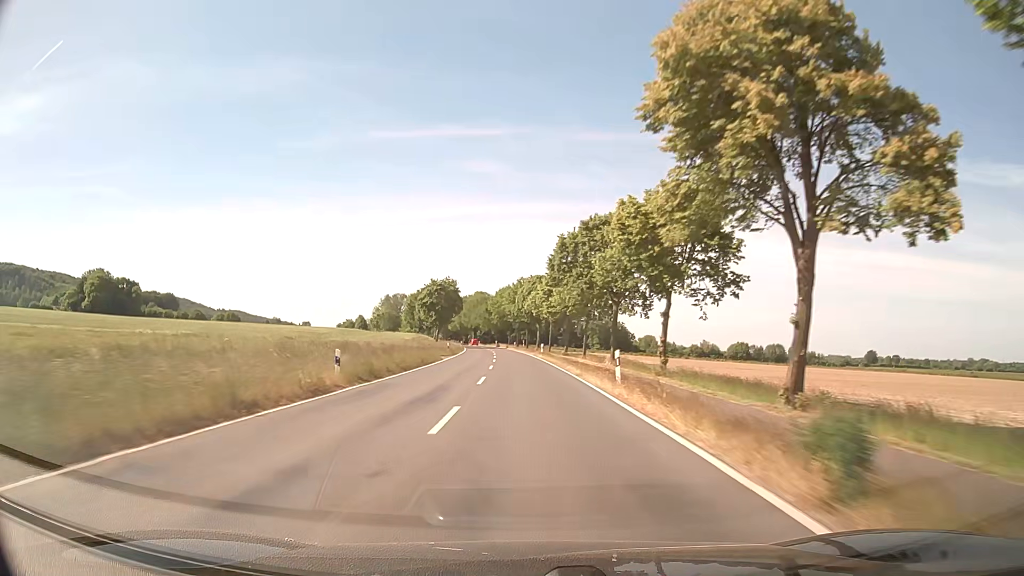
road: secondary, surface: asphalt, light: Day
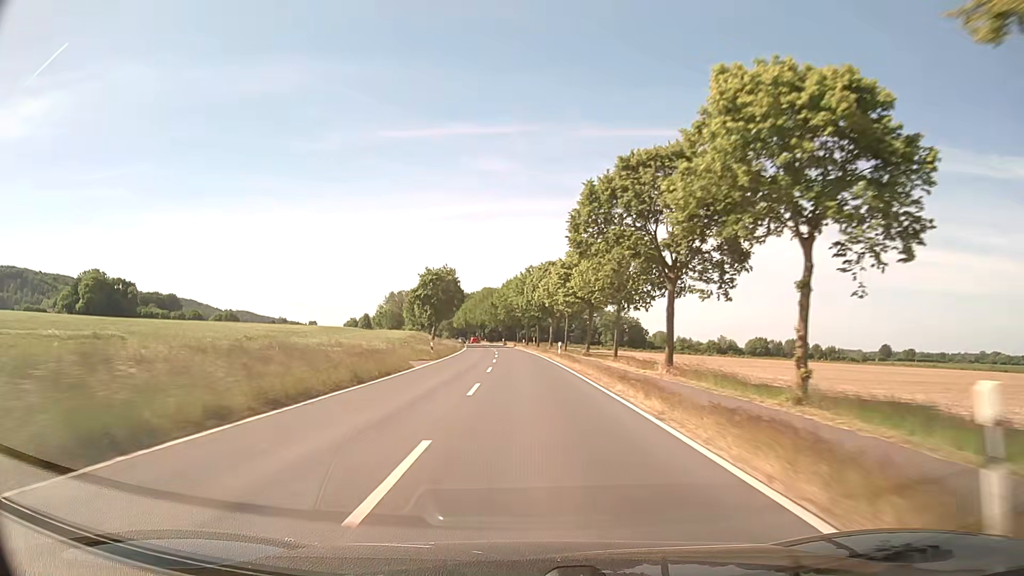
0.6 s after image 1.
(-0.1, +15.7) m; -1°
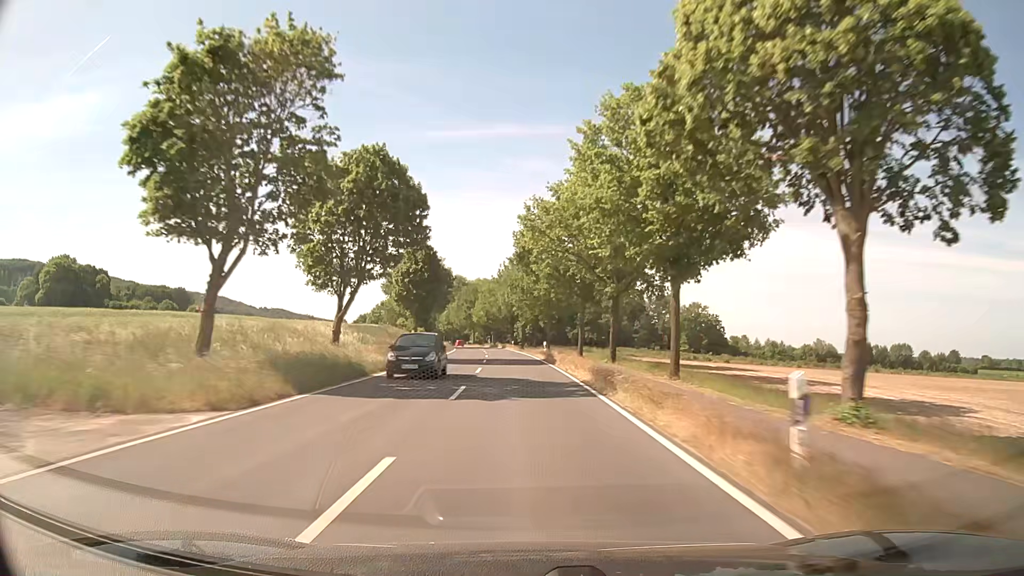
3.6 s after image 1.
(-2.5, +78.6) m; -4°
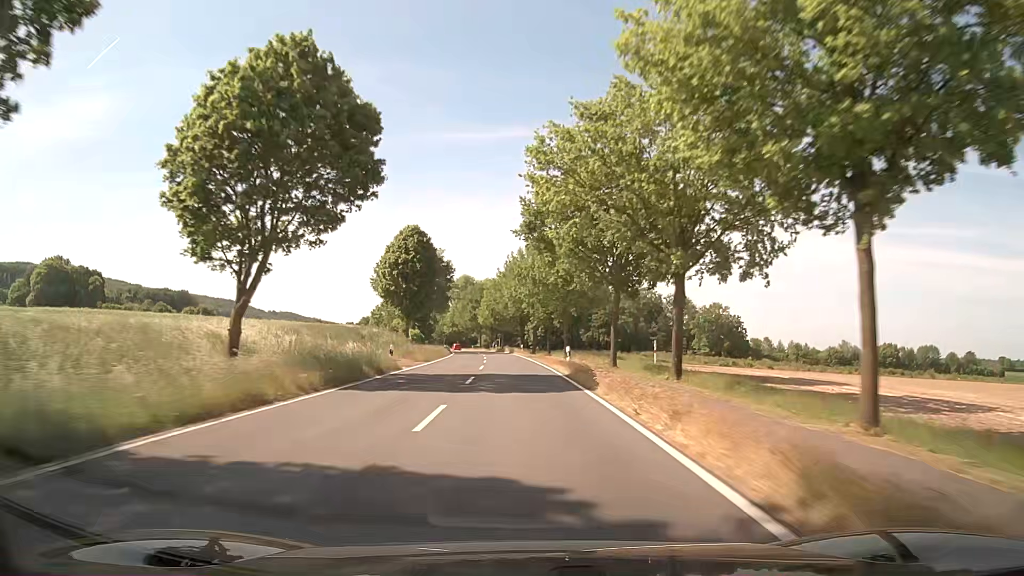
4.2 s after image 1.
(-0.1, +15.8) m; -1°
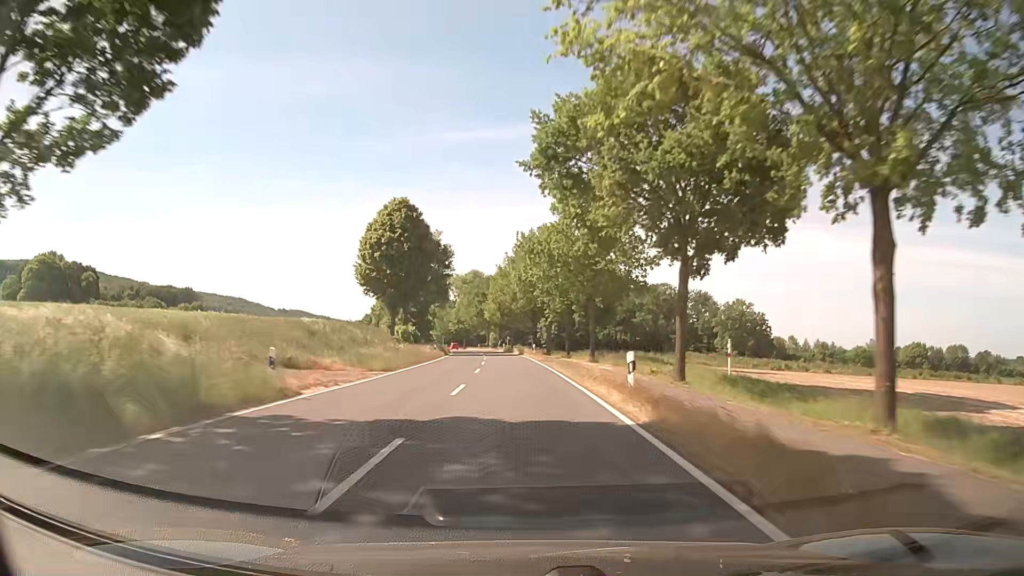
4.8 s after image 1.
(-0.1, +15.8) m; -1°
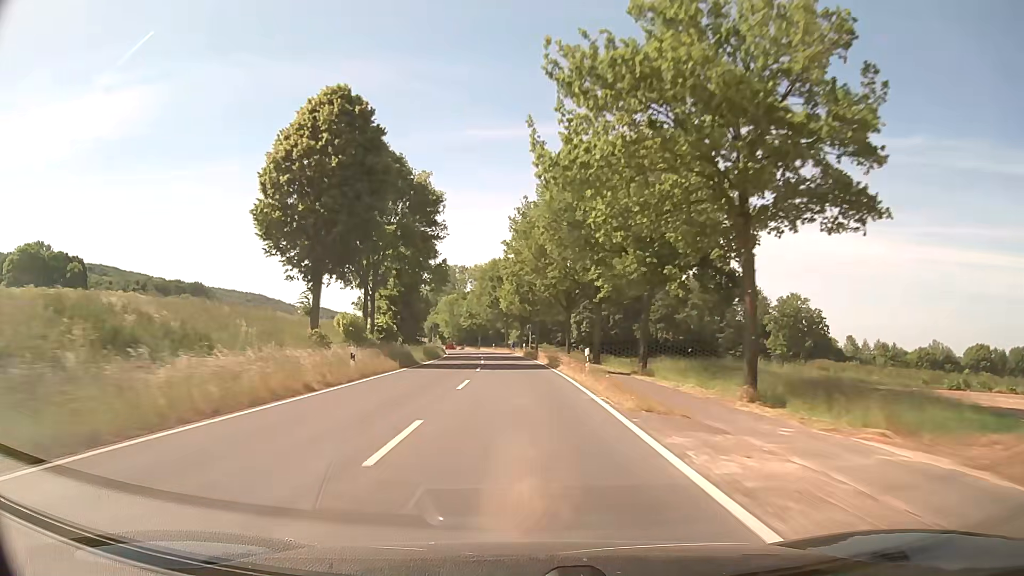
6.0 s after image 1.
(-0.5, +31.6) m; -2°
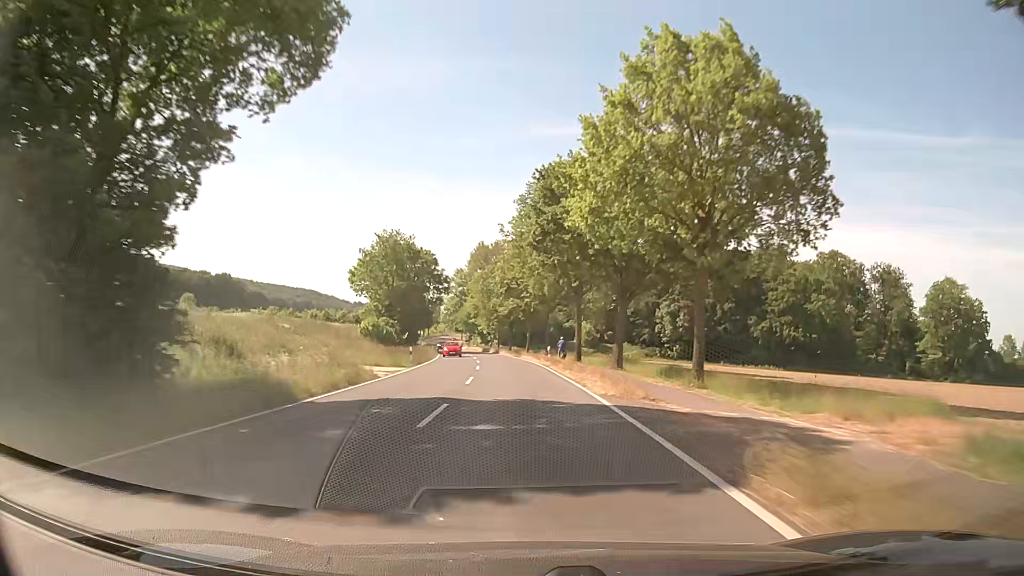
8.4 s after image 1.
(-2.7, +63.3) m; -5°
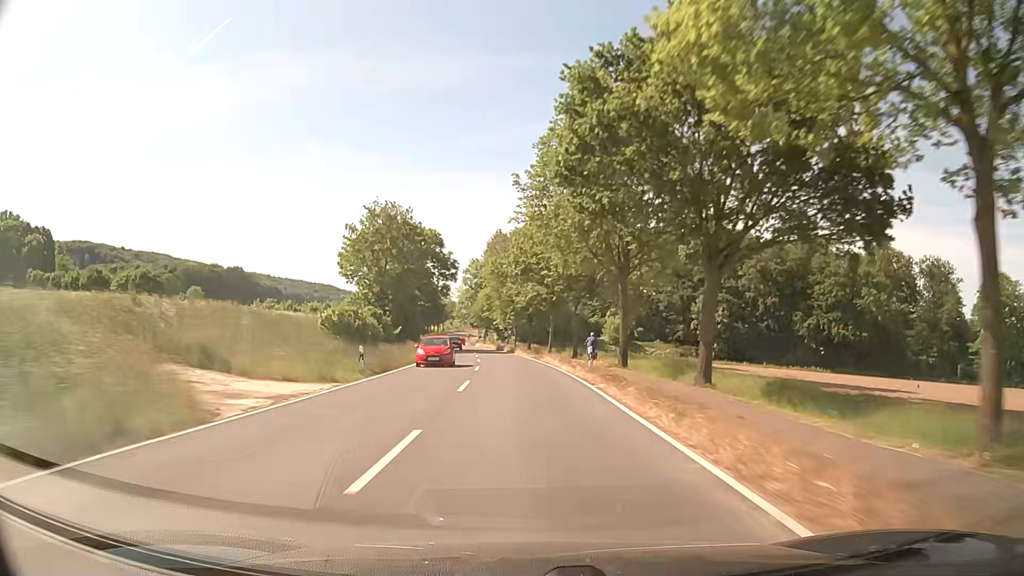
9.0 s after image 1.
(-0.2, +15.9) m; -2°
(0, +10) (0, +20) (-1, +30) (-1, +40) (-2, +50) (-3, +60) (-4, +70) (-5, +80) (-7, +90) (-8, +100) m
